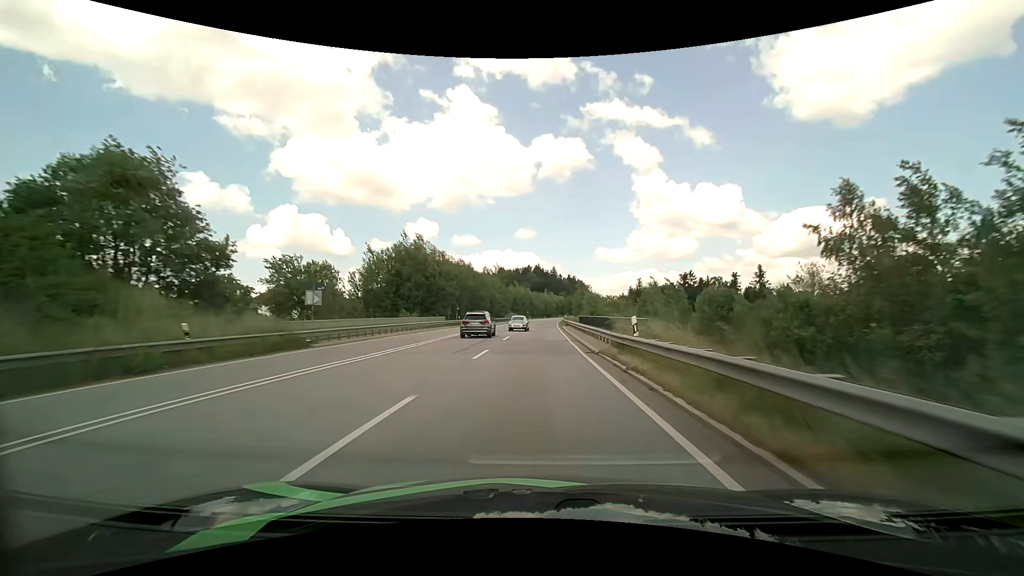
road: primary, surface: asphalt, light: Day
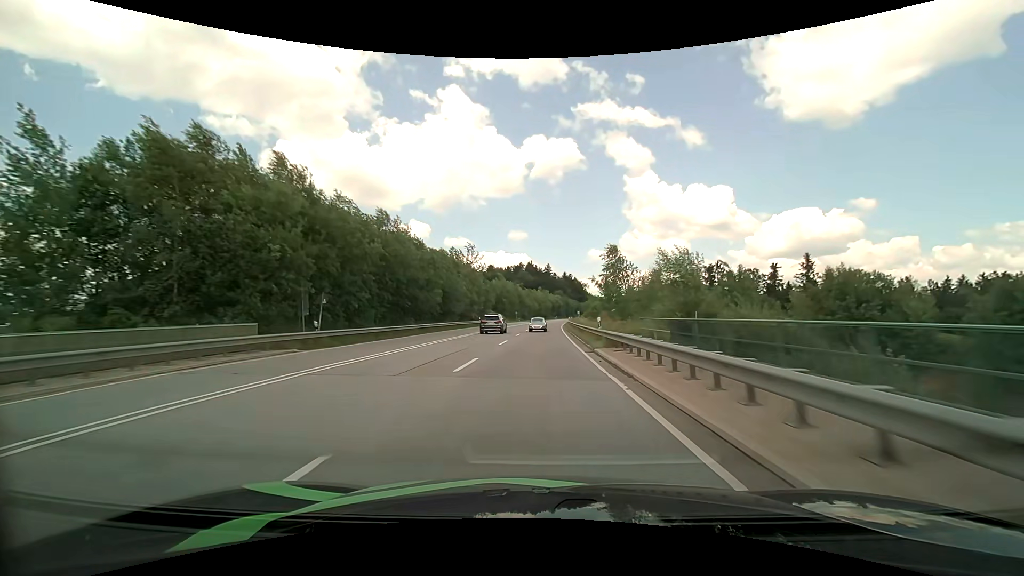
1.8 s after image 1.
(+0.3, +39.3) m; +1°
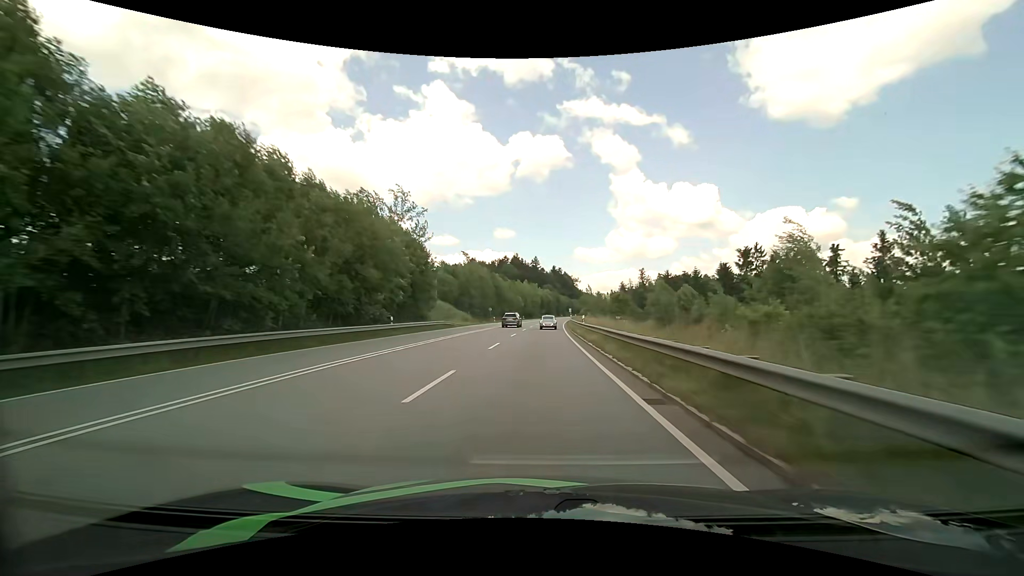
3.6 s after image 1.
(+0.6, +40.5) m; +2°
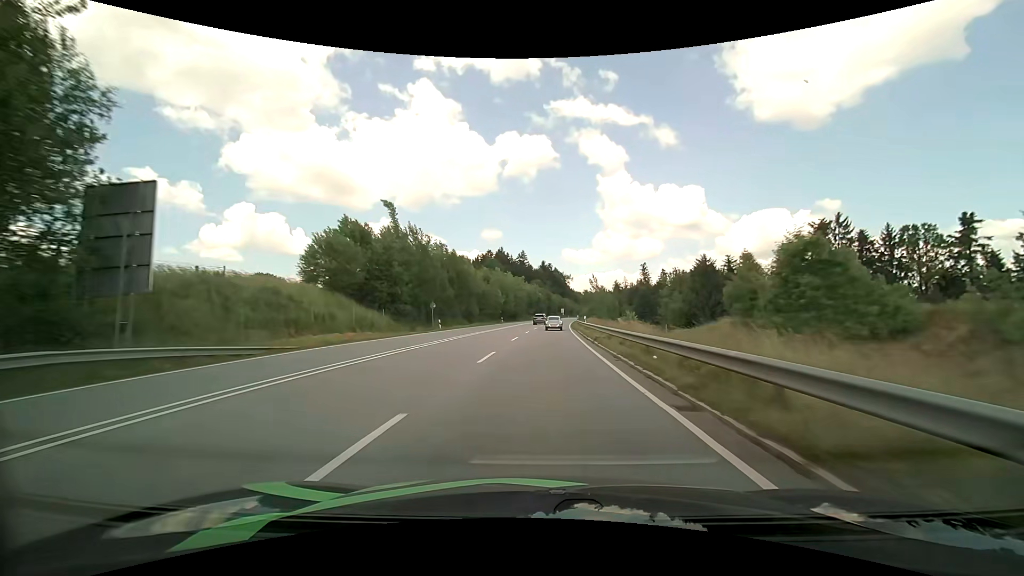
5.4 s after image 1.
(+0.4, +41.0) m; +1°
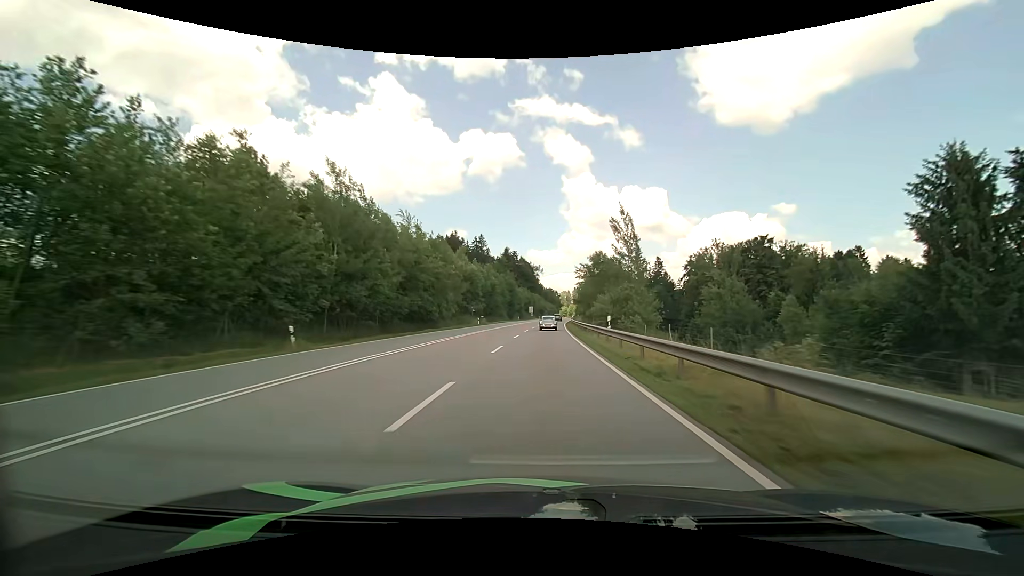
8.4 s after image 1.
(+2.4, +68.2) m; +4°
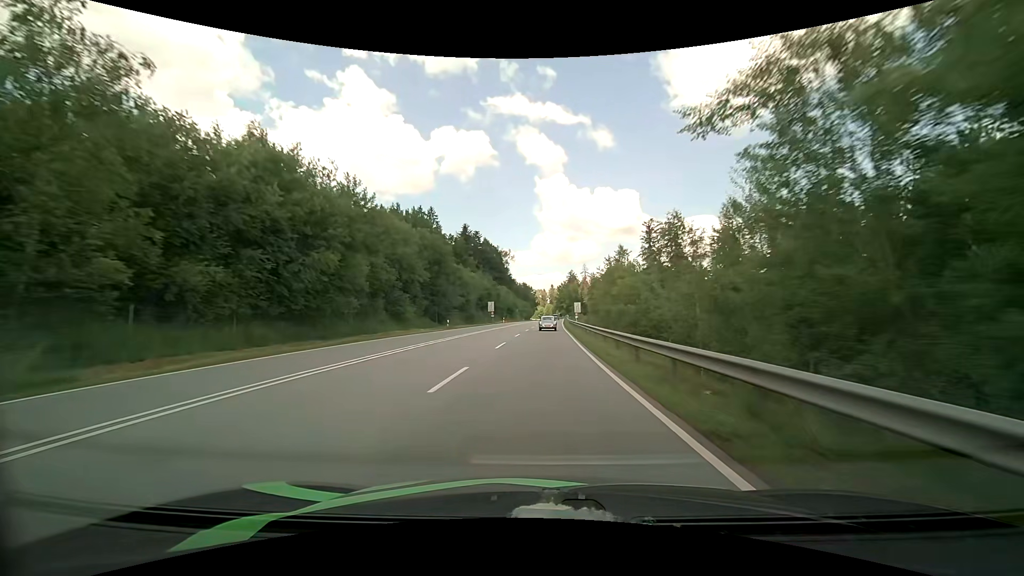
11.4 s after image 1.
(+1.9, +68.5) m; +3°
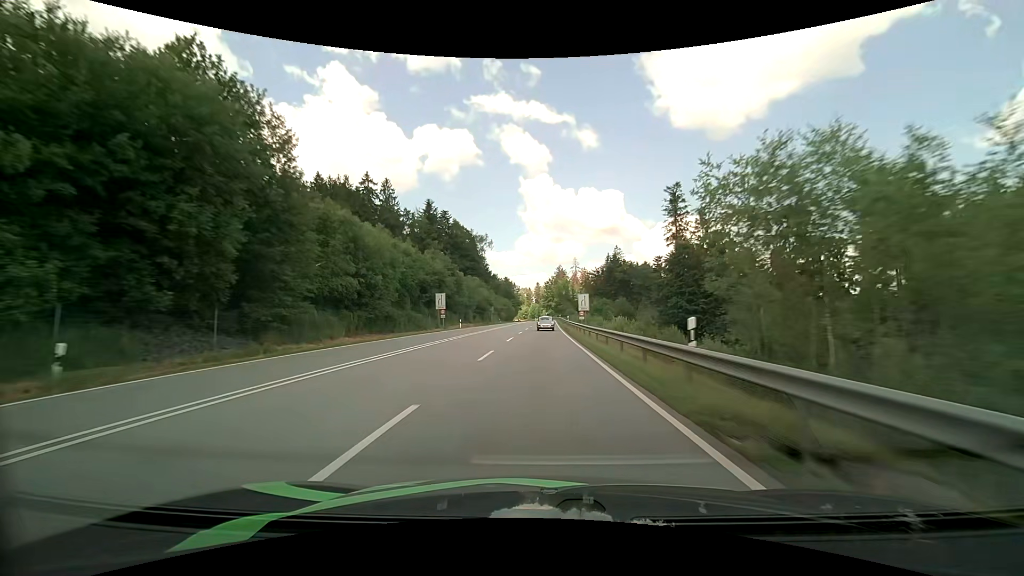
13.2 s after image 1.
(+0.4, +41.0) m; +1°
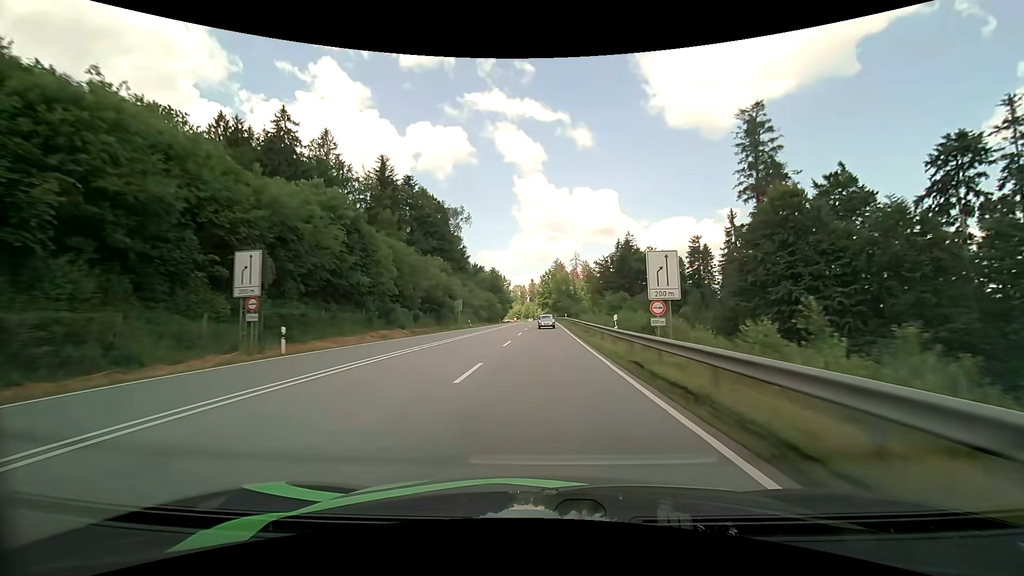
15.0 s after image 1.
(+0.4, +41.2) m; +1°
